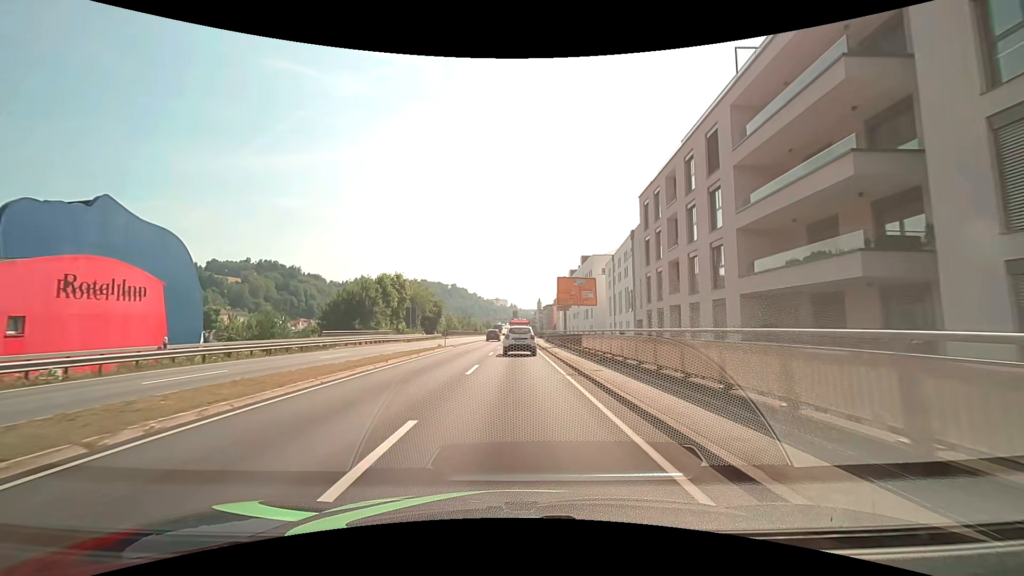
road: primary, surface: asphalt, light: Day
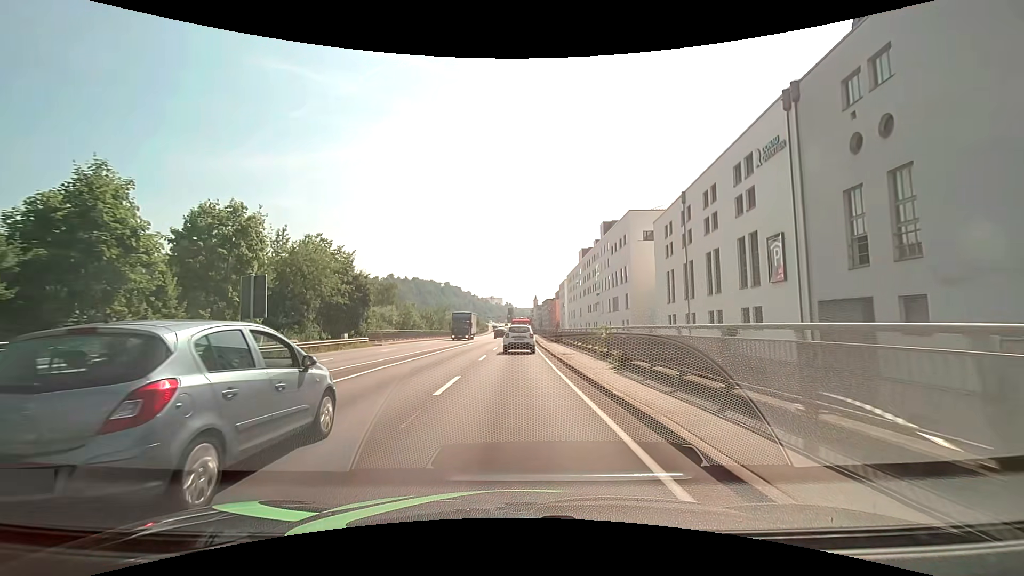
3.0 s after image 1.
(0.0, +41.3) m; +1°
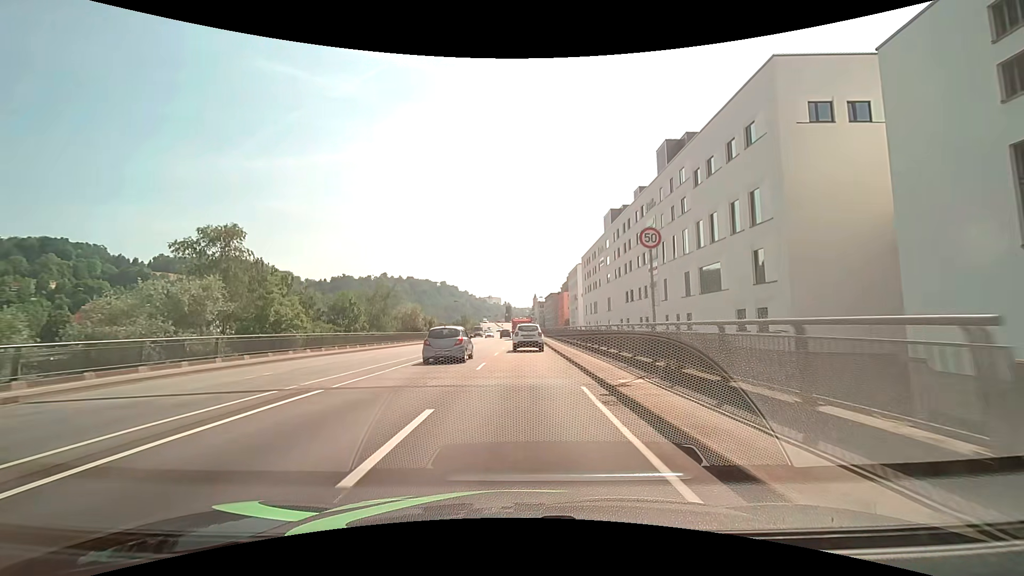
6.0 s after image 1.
(-0.3, +42.1) m; -1°
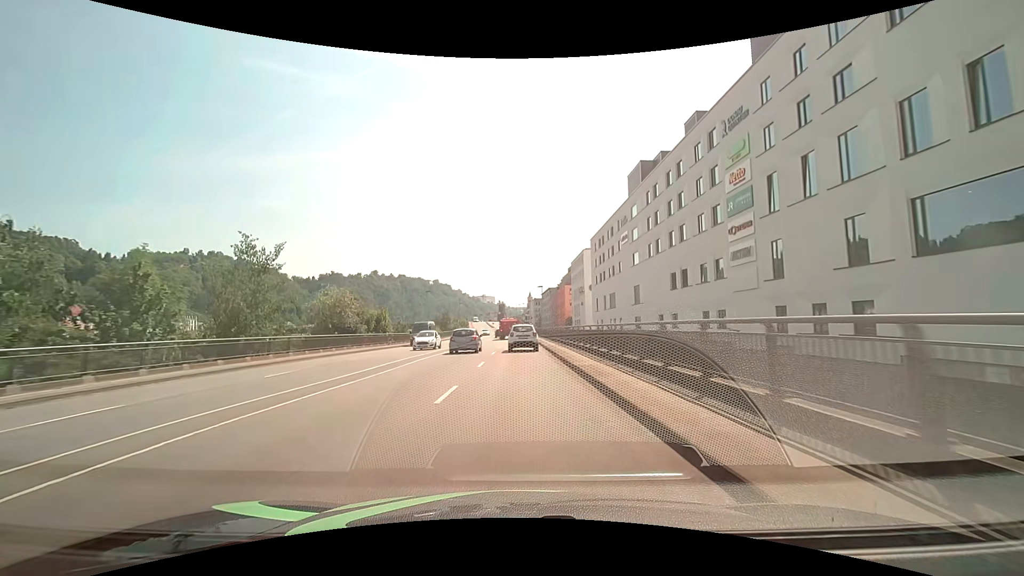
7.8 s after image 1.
(+0.4, +25.3) m; +1°
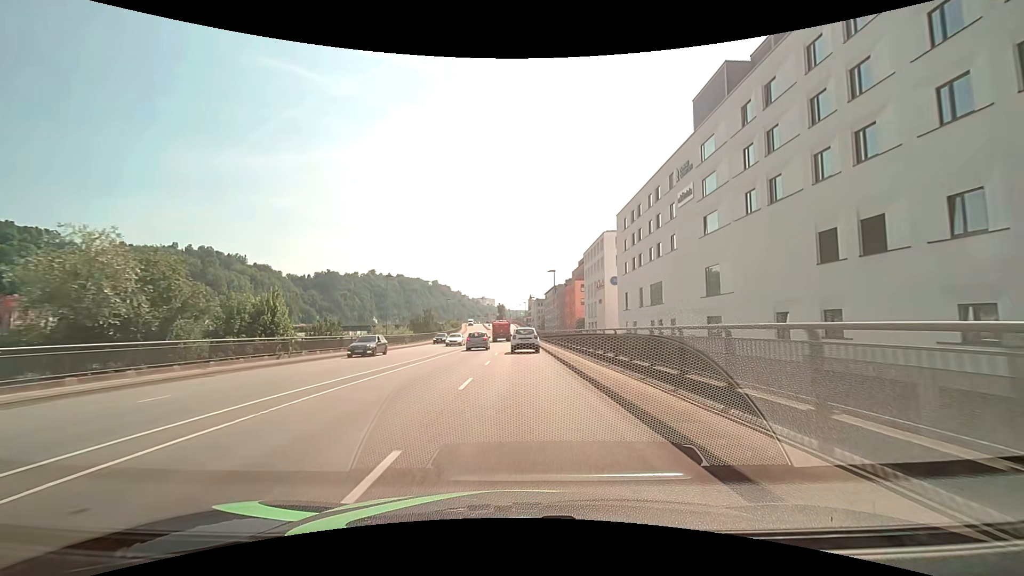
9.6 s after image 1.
(0.0, +24.4) m; 0°
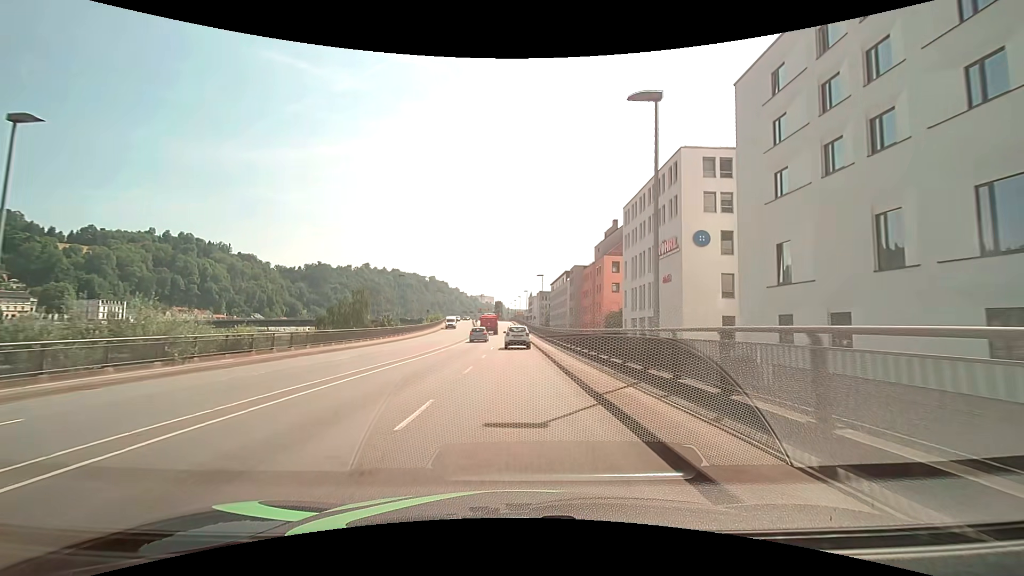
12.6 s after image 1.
(+0.1, +40.9) m; 0°
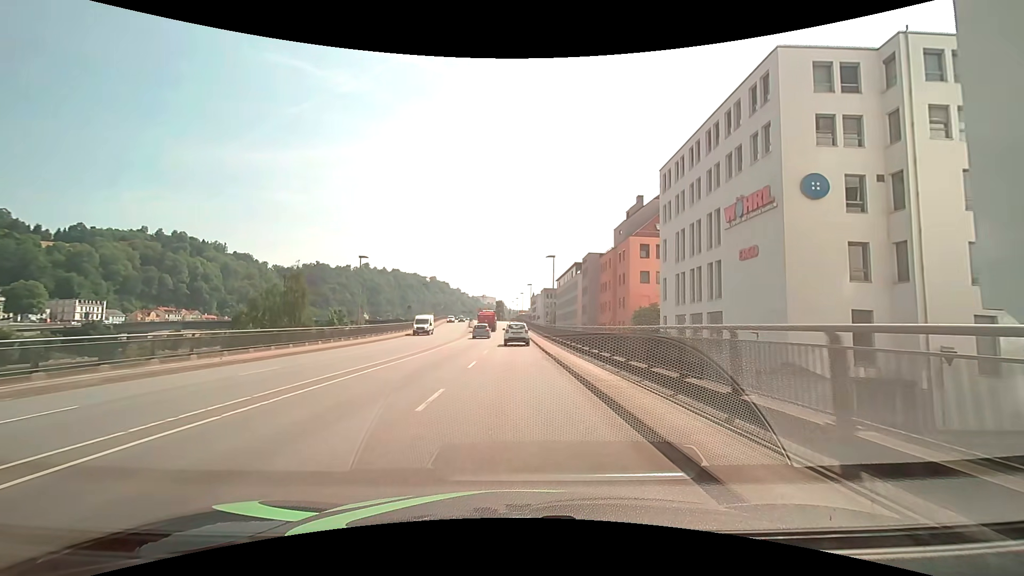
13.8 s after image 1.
(+0.1, +16.9) m; 0°
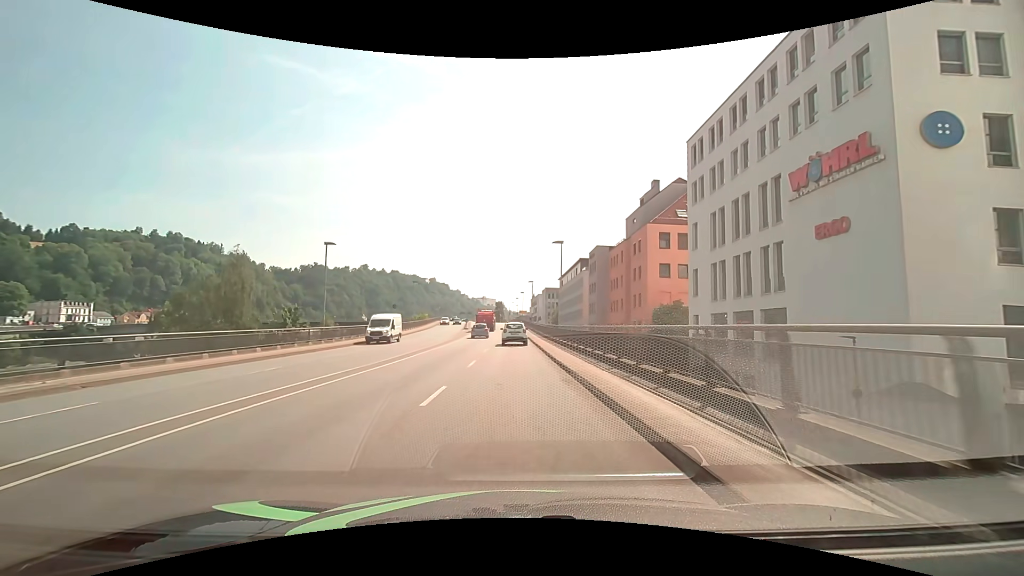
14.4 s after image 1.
(0.0, +8.6) m; 0°
(0, +10) (0, +20) (0, +30) (0, +40) (0, +50) (-1, +60) (-1, +70) (-1, +80) (-1, +90) (-1, +100) m
